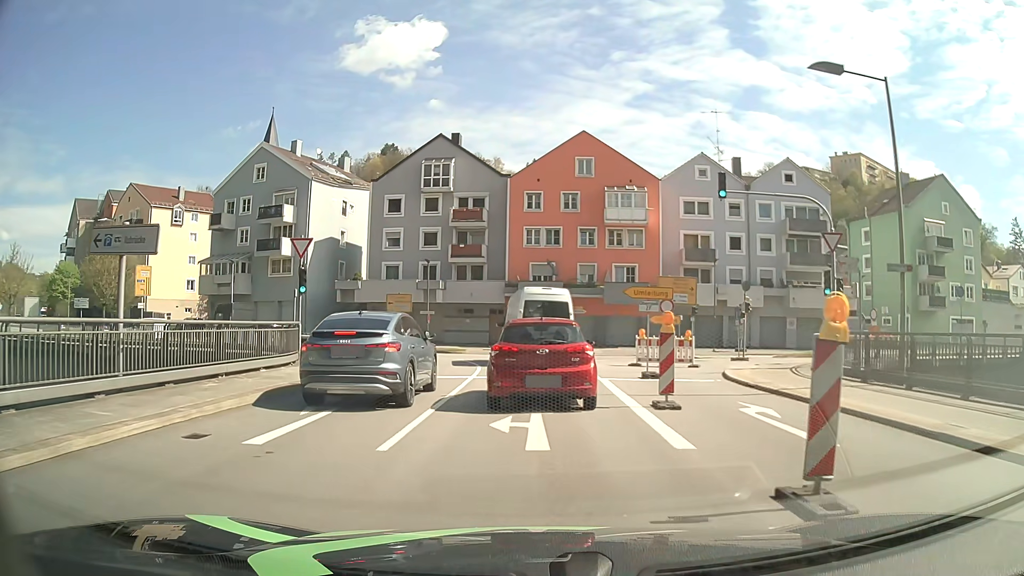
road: primary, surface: asphalt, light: Day
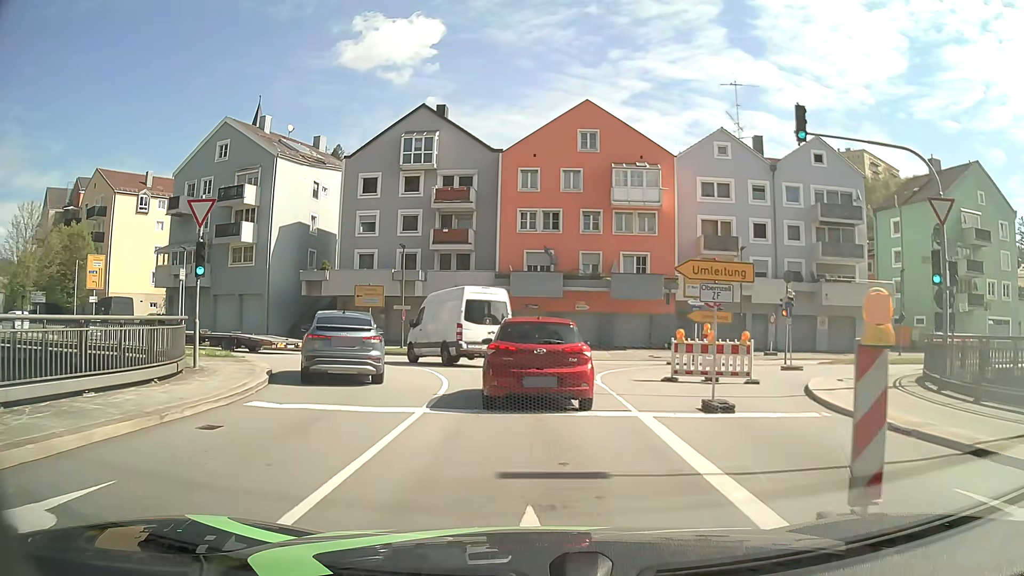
(0.0, +7.2) m; +1°
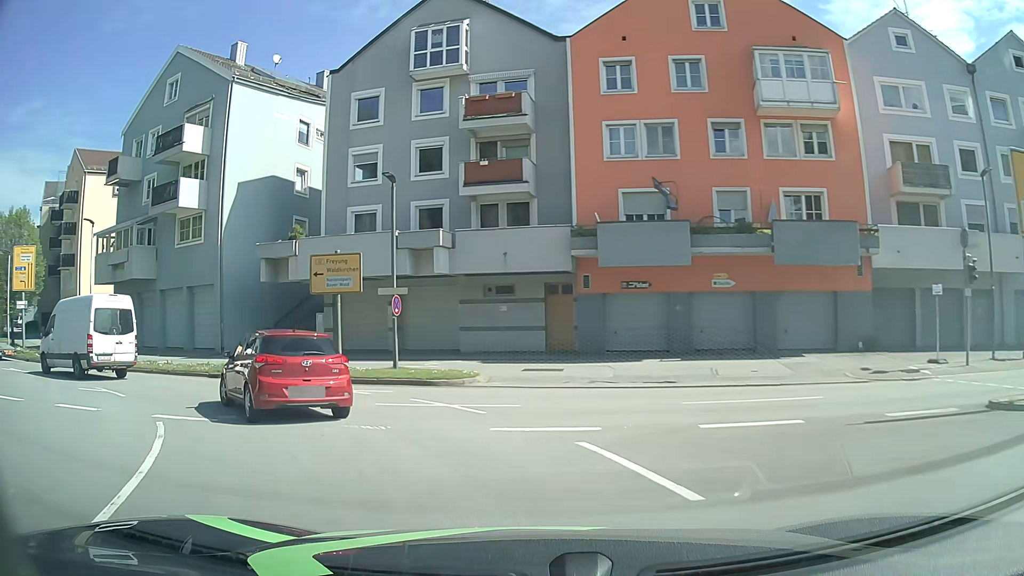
(-0.4, +18.6) m; -9°
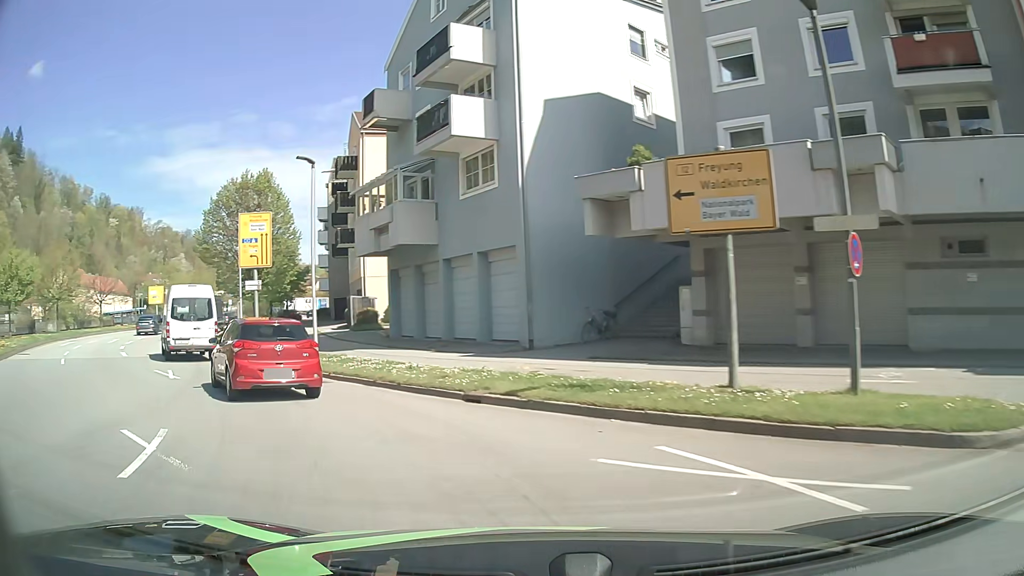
(-2.9, +10.9) m; -31°
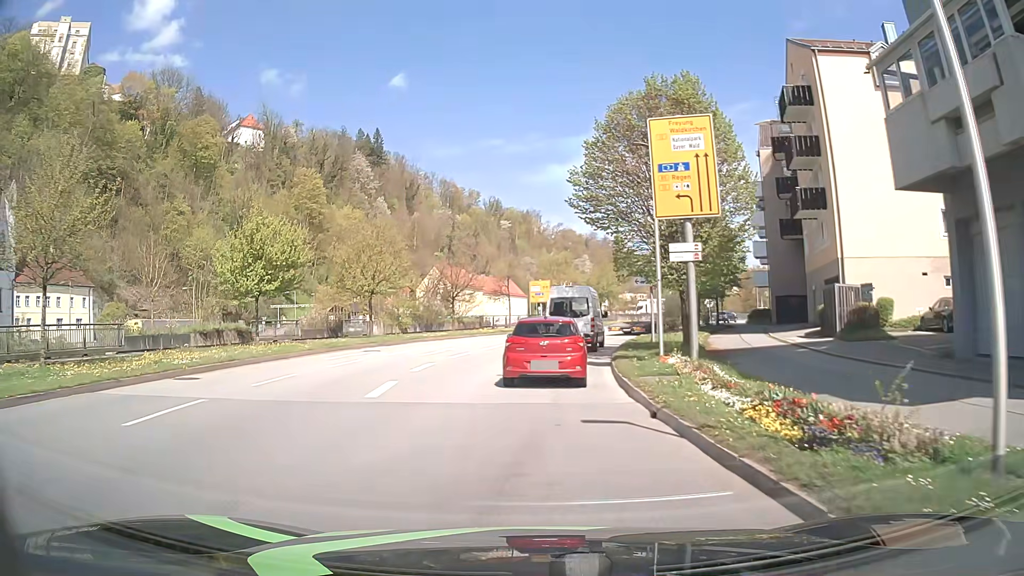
(-6.1, +15.6) m; -34°
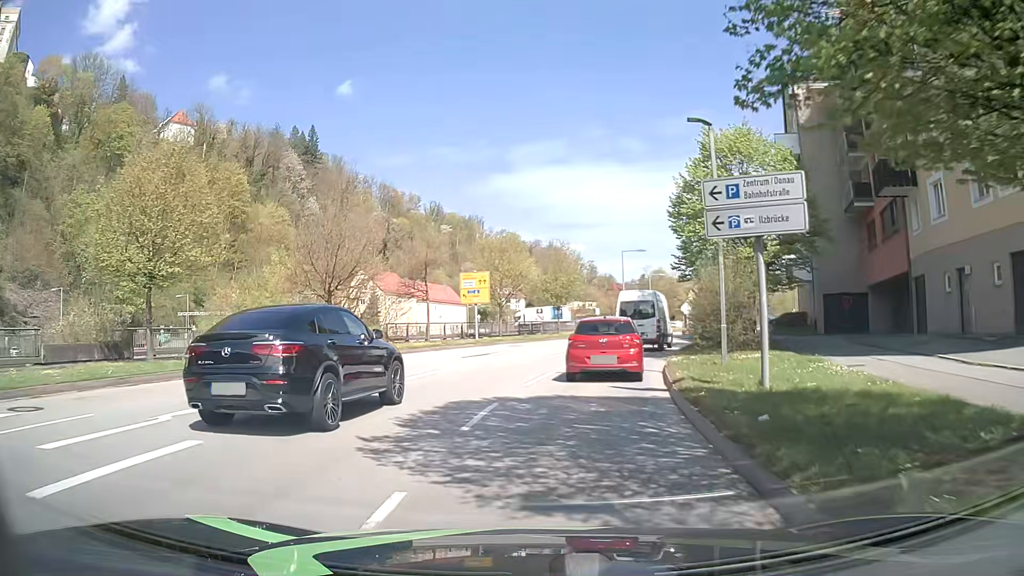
(+0.5, +20.1) m; +5°
